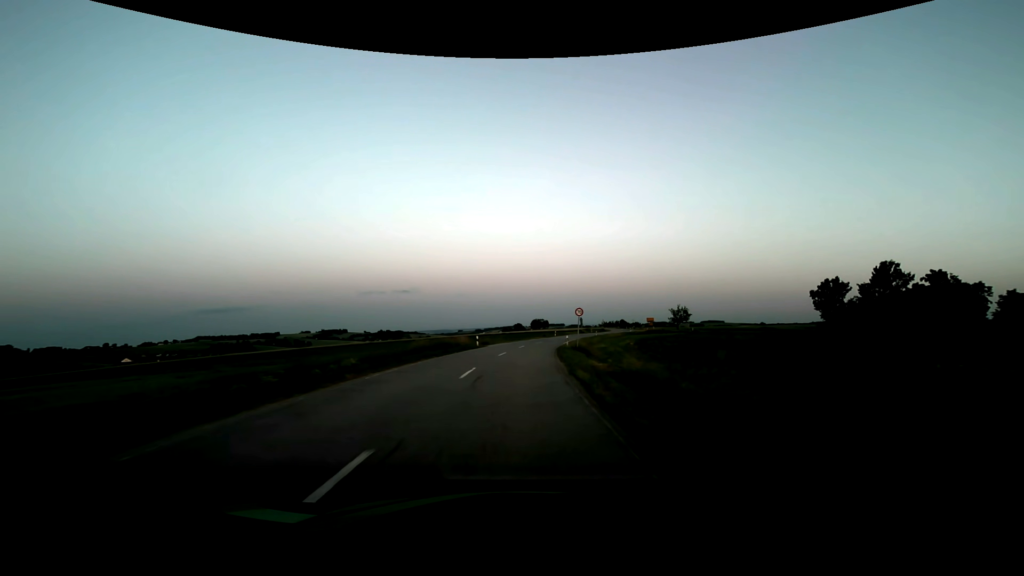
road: secondary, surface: asphalt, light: Dusk
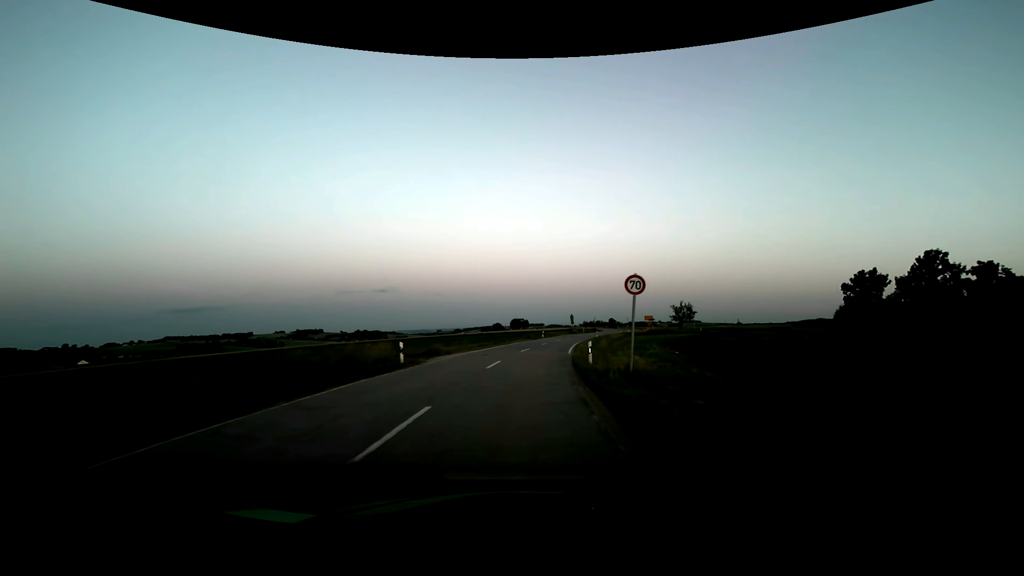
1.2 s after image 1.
(+0.4, +21.4) m; +2°
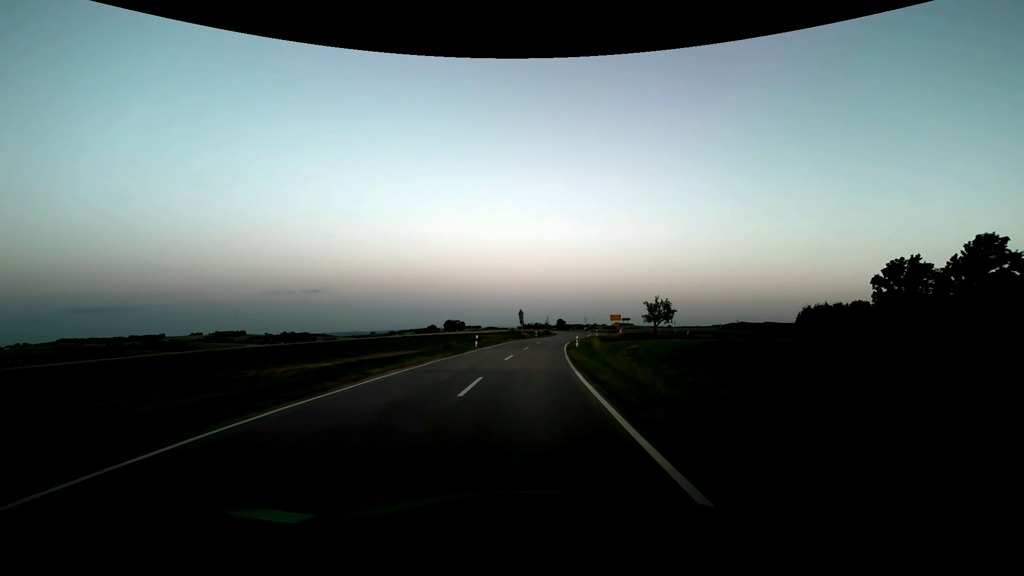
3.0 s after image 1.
(+1.8, +32.1) m; +7°
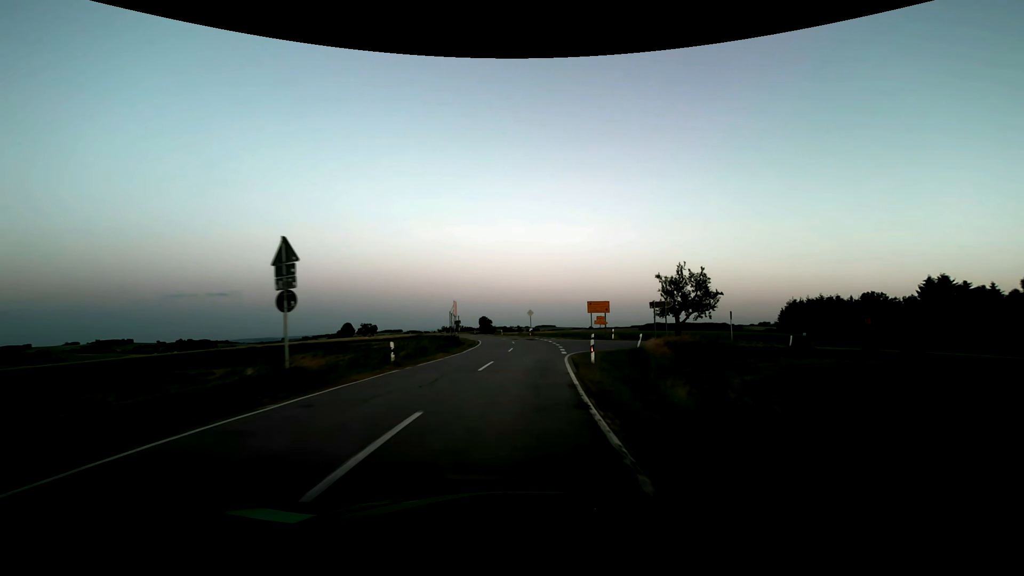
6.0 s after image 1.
(+4.8, +53.4) m; +9°
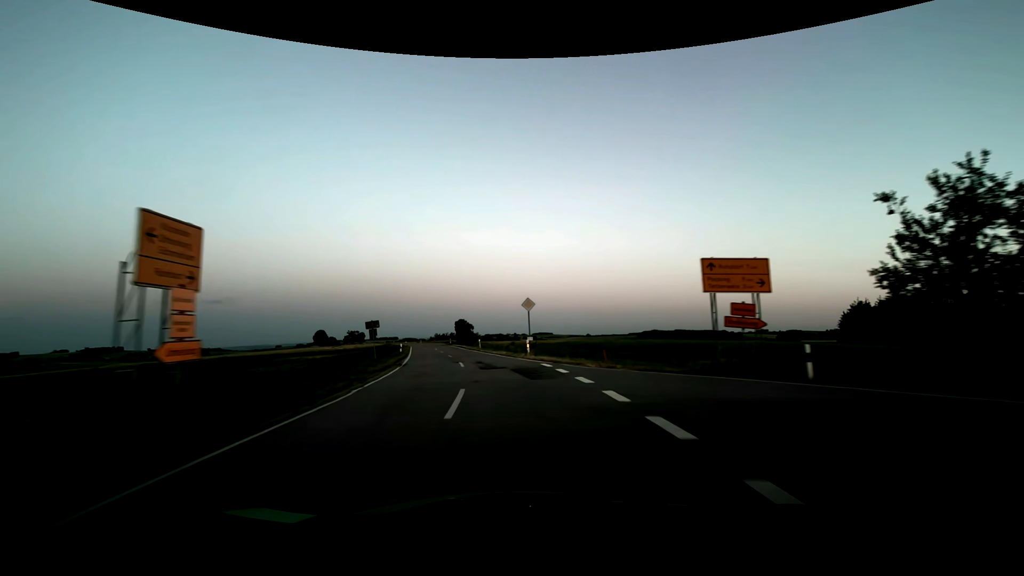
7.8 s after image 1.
(+0.7, +32.1) m; +1°
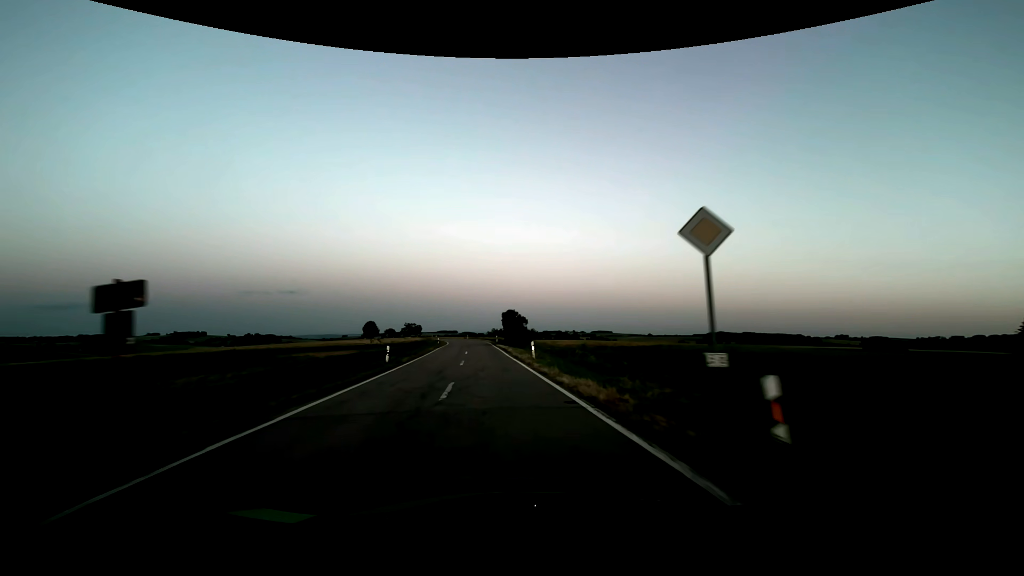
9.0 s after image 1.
(-1.2, +21.4) m; -7°
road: tertiary
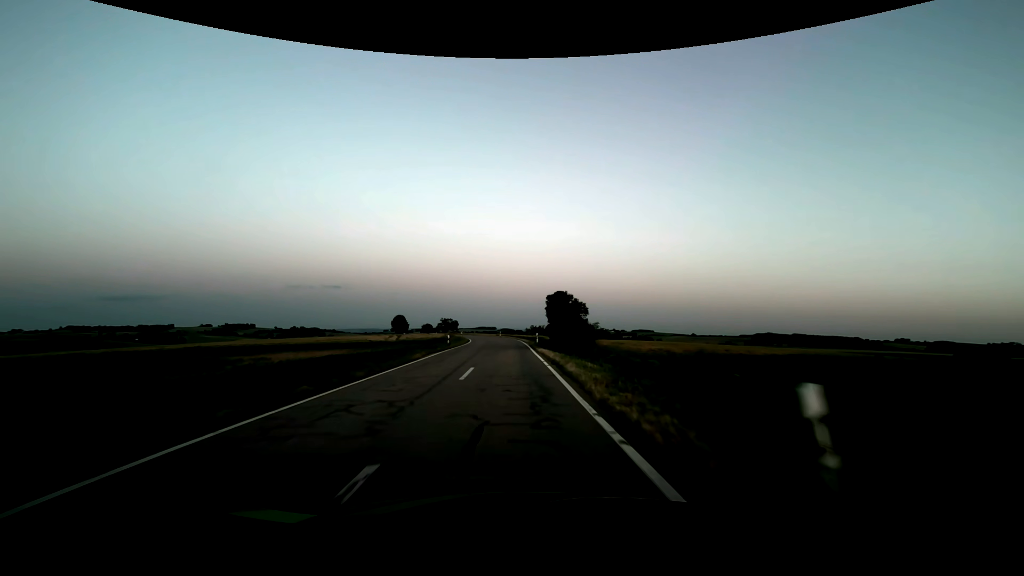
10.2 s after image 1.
(-1.0, +21.5) m; -5°
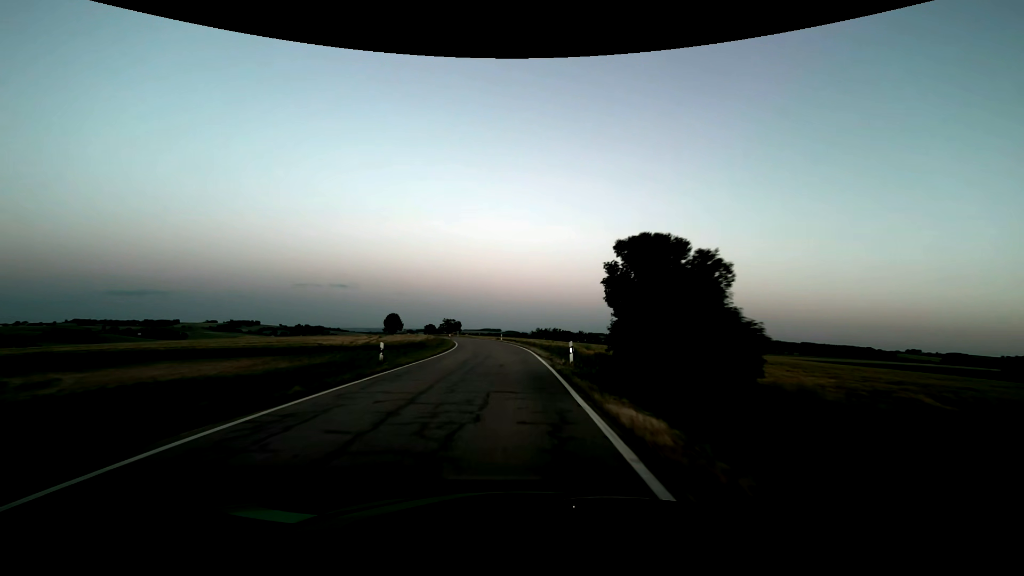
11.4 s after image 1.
(-0.2, +21.6) m; -1°
(0, +10) (0, +20) (0, +30) (-1, +40) (-2, +50) (-3, +60) (-4, +70) (-6, +80) (-8, +89) (-10, +99) m
